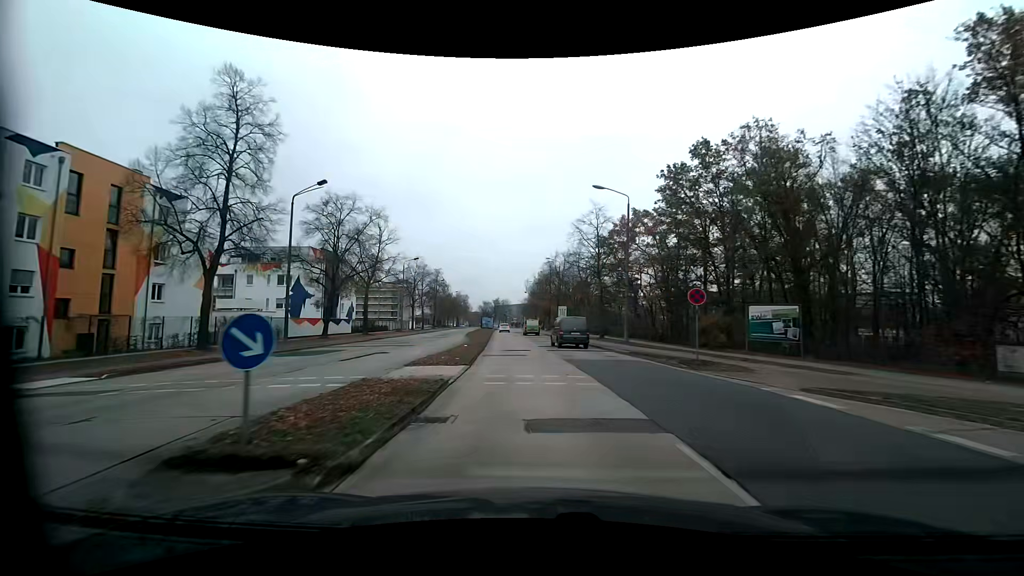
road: tertiary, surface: concrete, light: Day
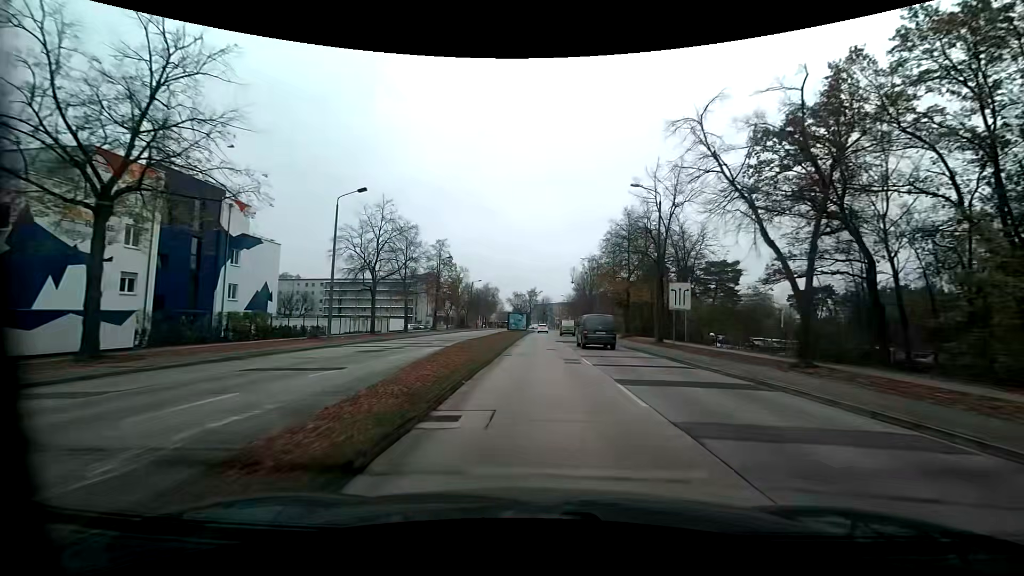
(-2.1, +40.7) m; -5°
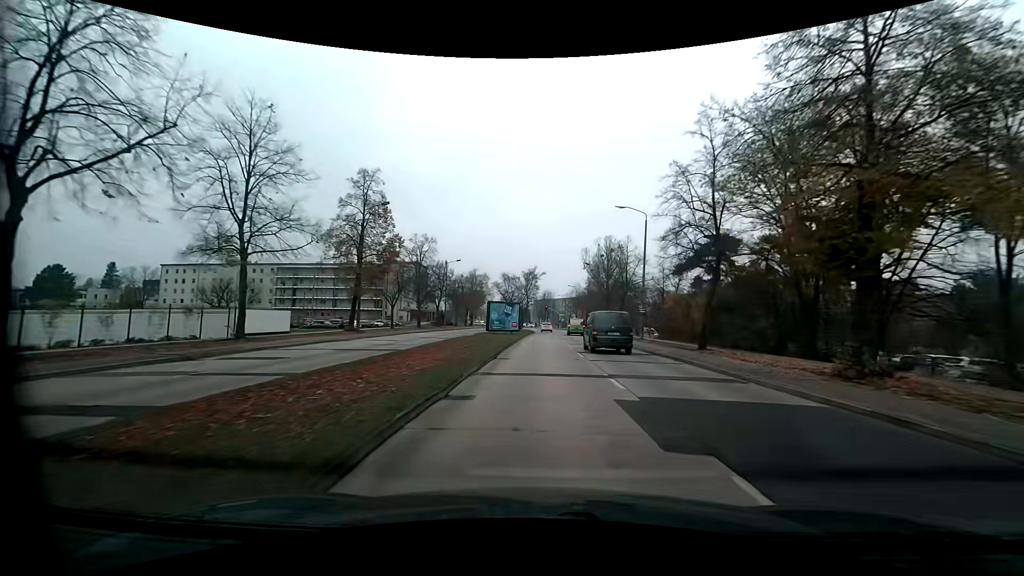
(0.0, +33.4) m; 0°
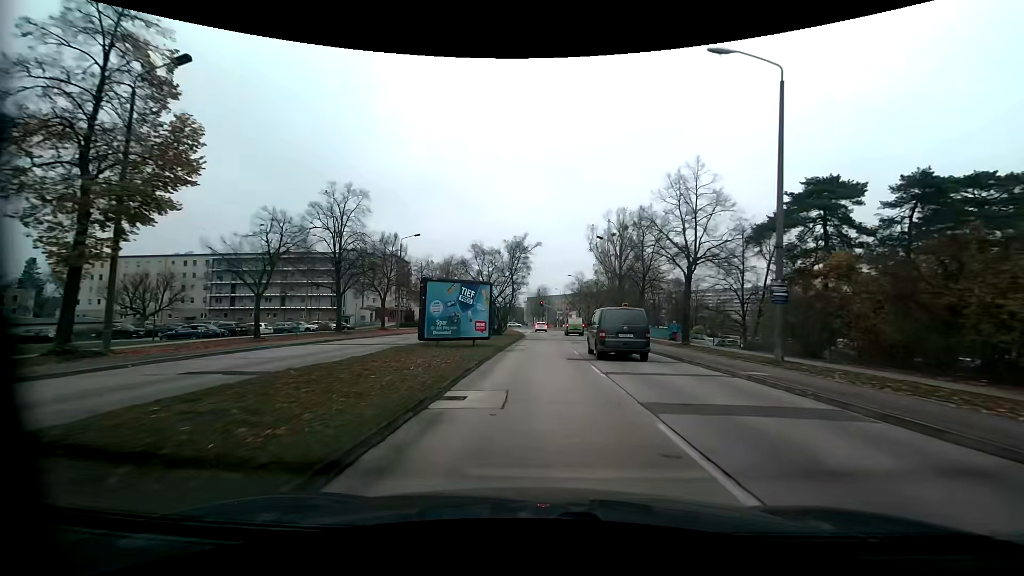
(+0.1, +24.9) m; 0°
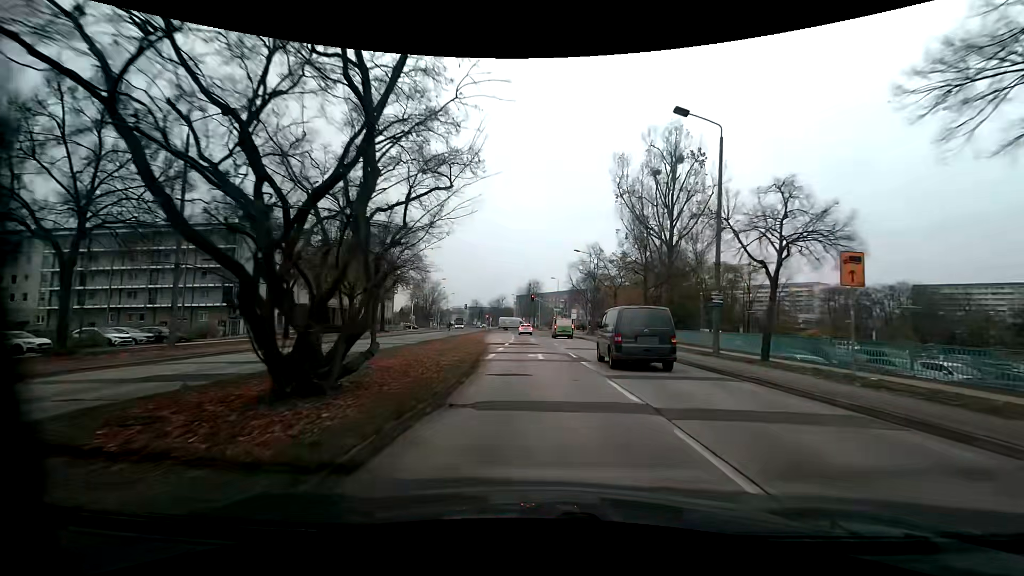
(+0.3, +35.2) m; +1°
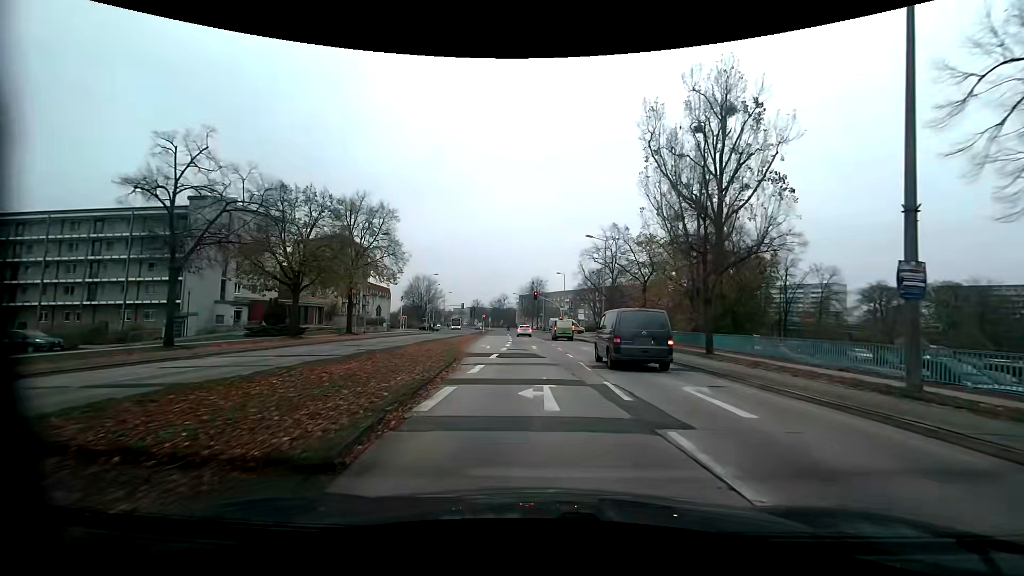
(+0.1, +11.3) m; 0°
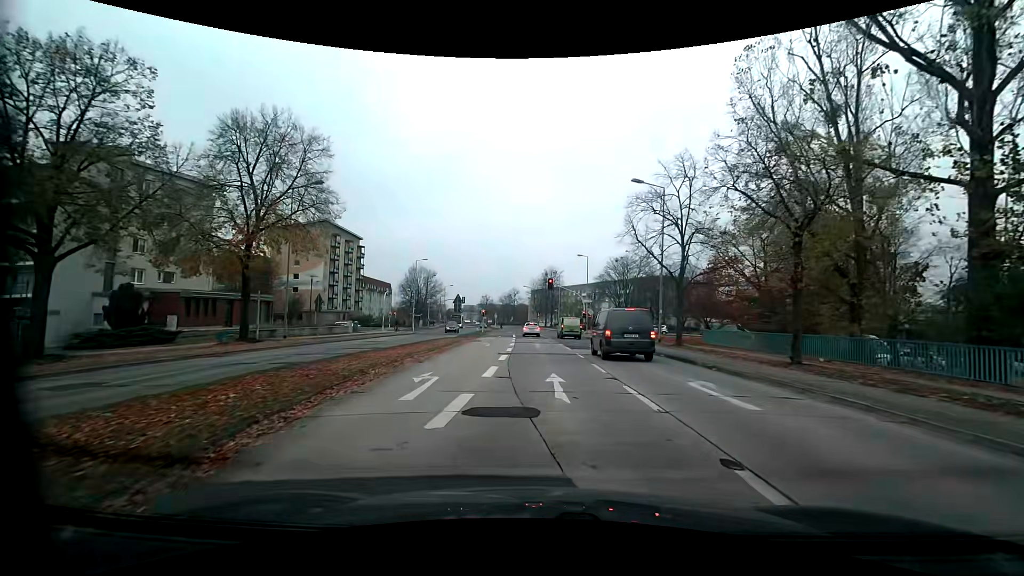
(-0.3, +19.3) m; -1°
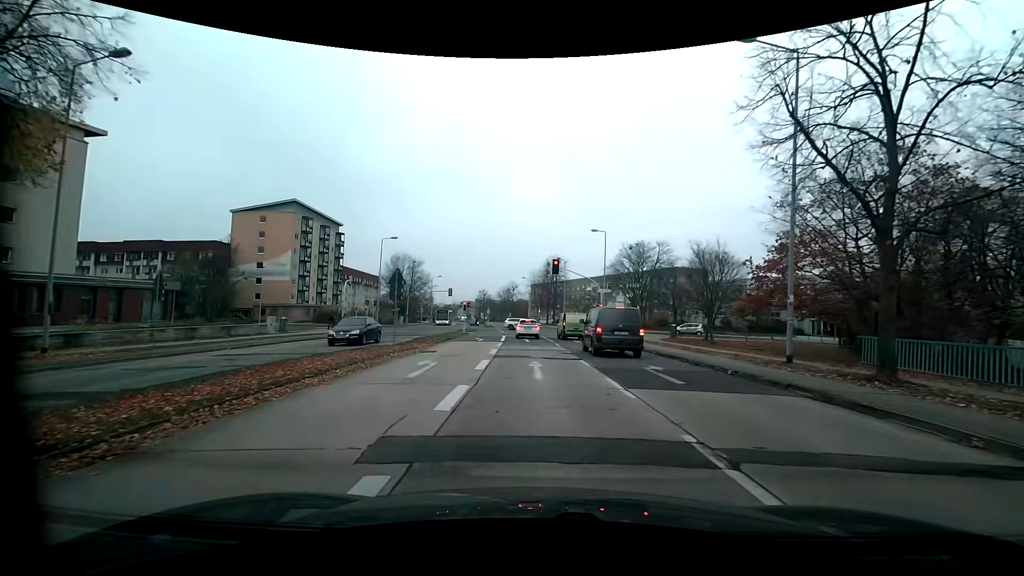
(-0.3, +16.6) m; -1°
(0, +10) (0, +20) (-1, +30) (-1, +40) (-2, +50) (-3, +60) (-4, +70) (-5, +80) (-6, +90) (-7, +100) m
